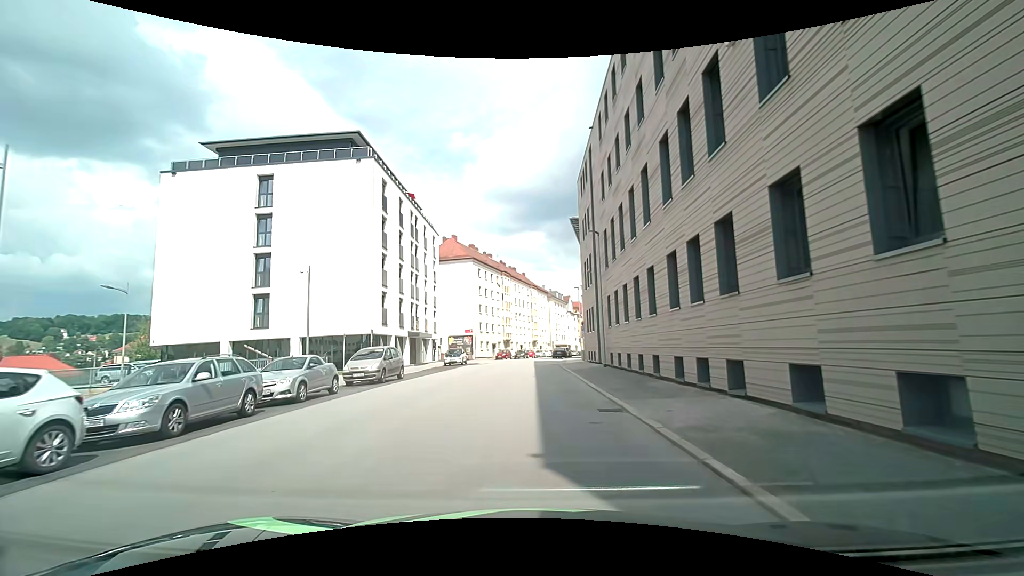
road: tertiary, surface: asphalt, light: Day
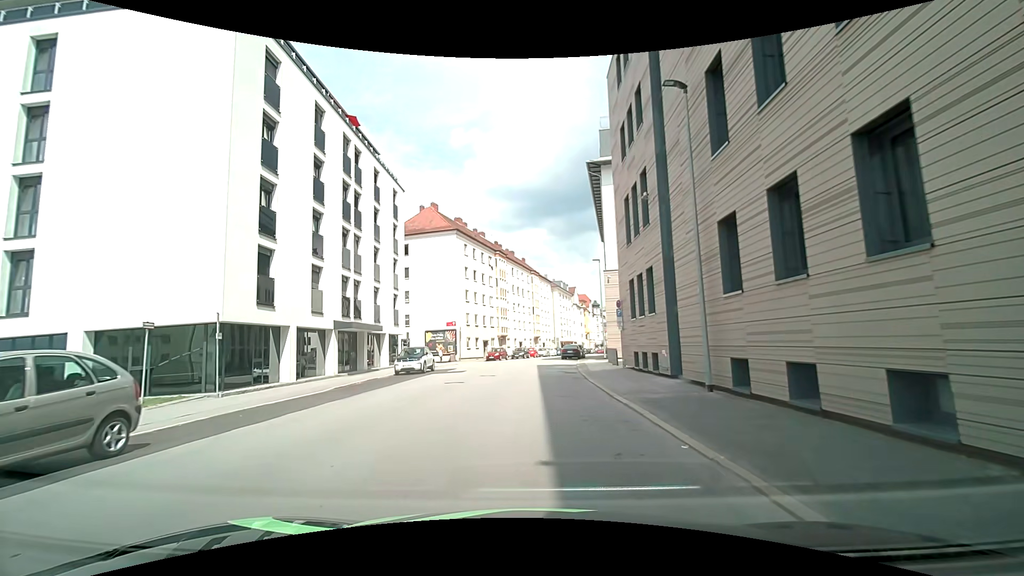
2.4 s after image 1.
(+0.2, +17.2) m; +2°
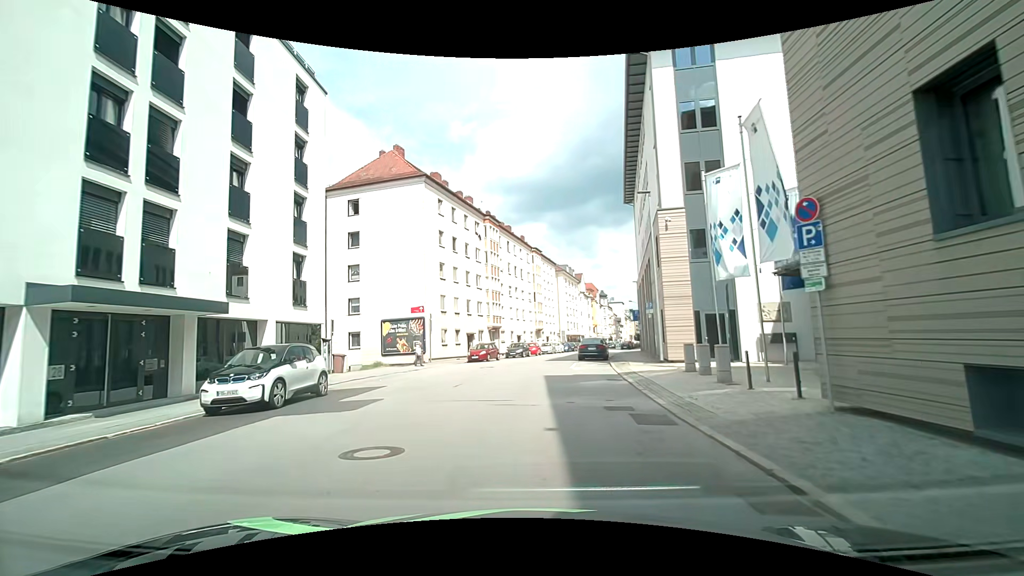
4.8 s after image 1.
(-0.3, +17.0) m; 0°
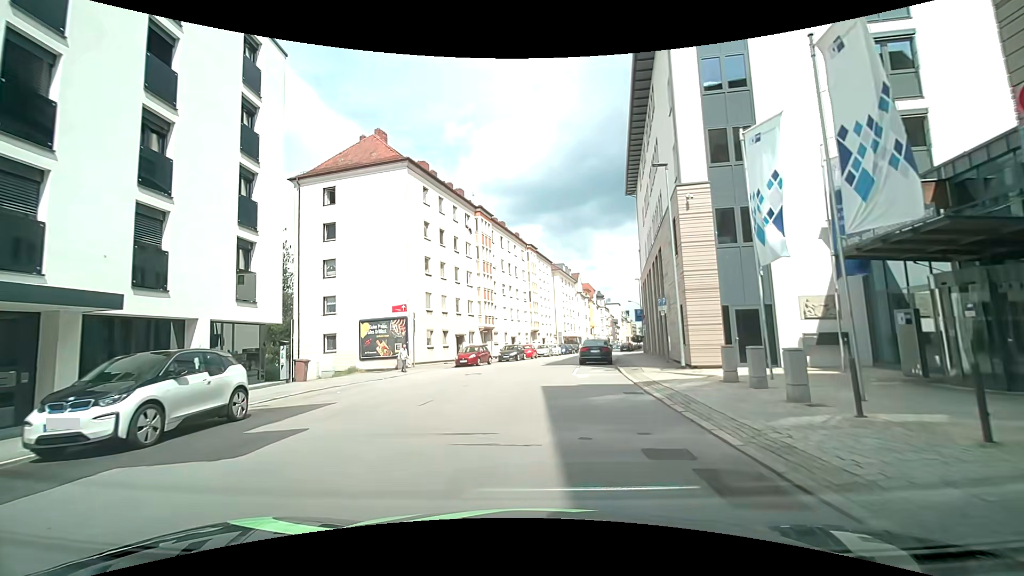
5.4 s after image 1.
(-0.1, +4.0) m; -2°
